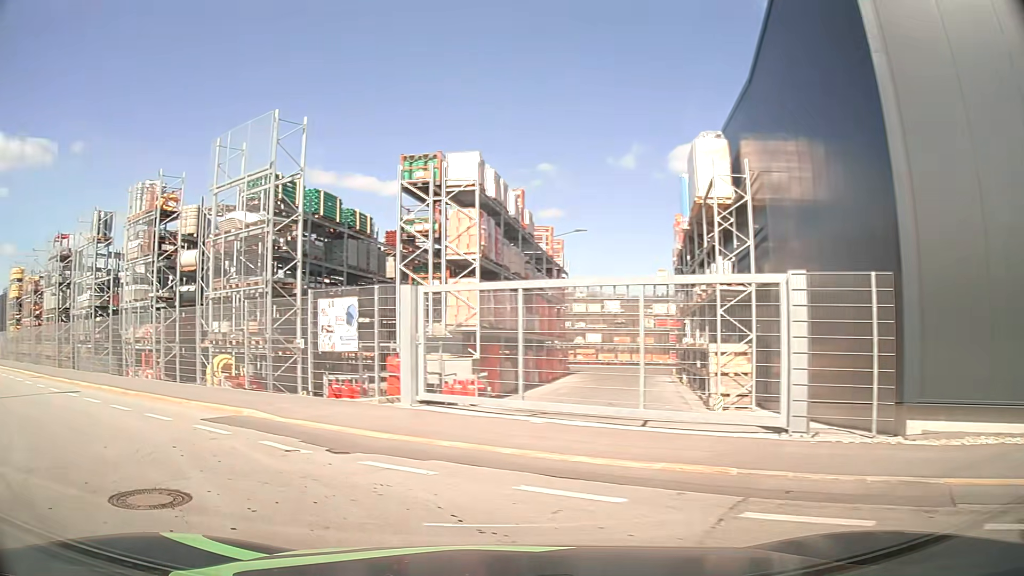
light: Day
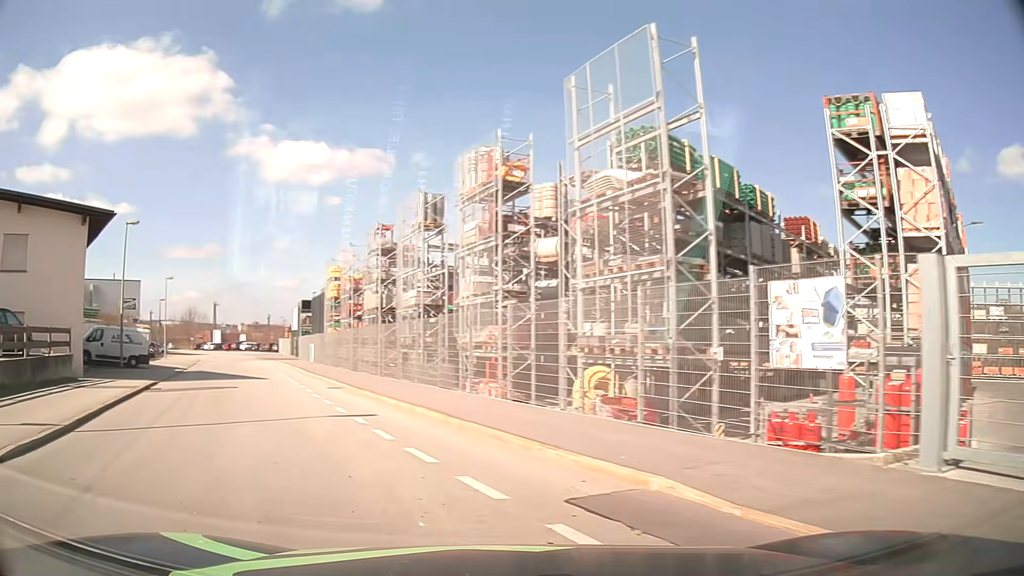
(-1.8, +5.6) m; -33°
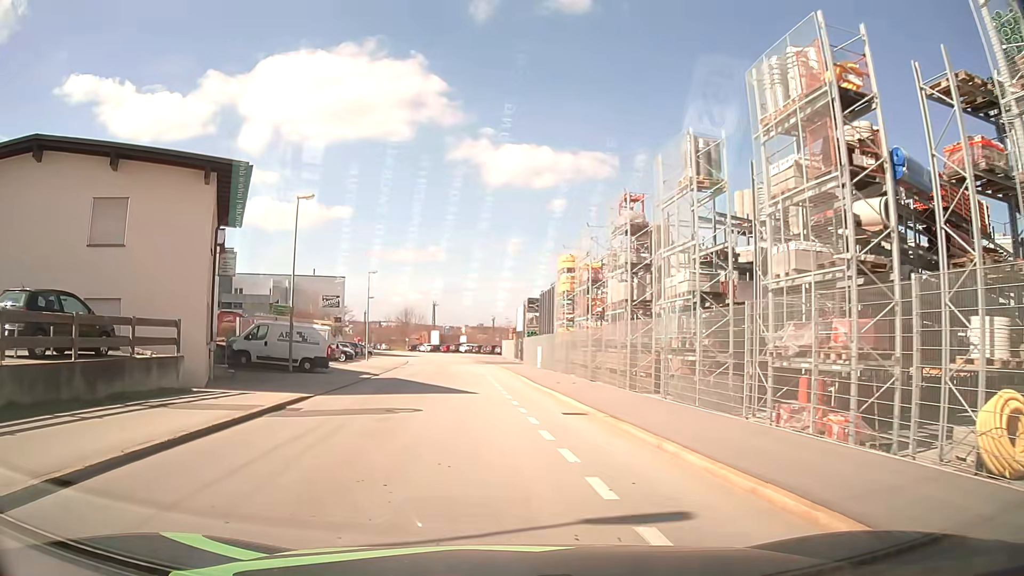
(-1.6, +7.7) m; -19°
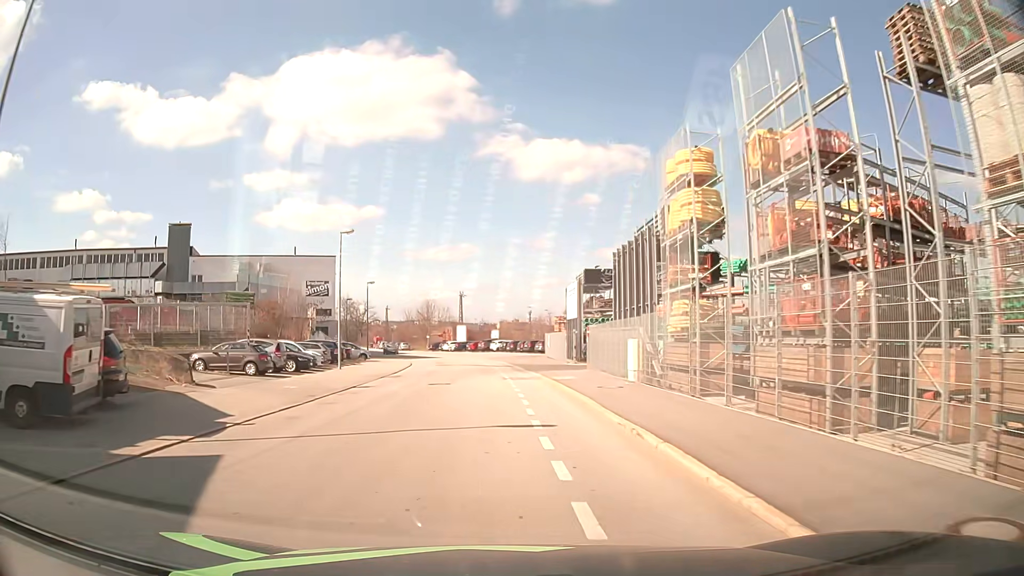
(-0.9, +22.1) m; -3°
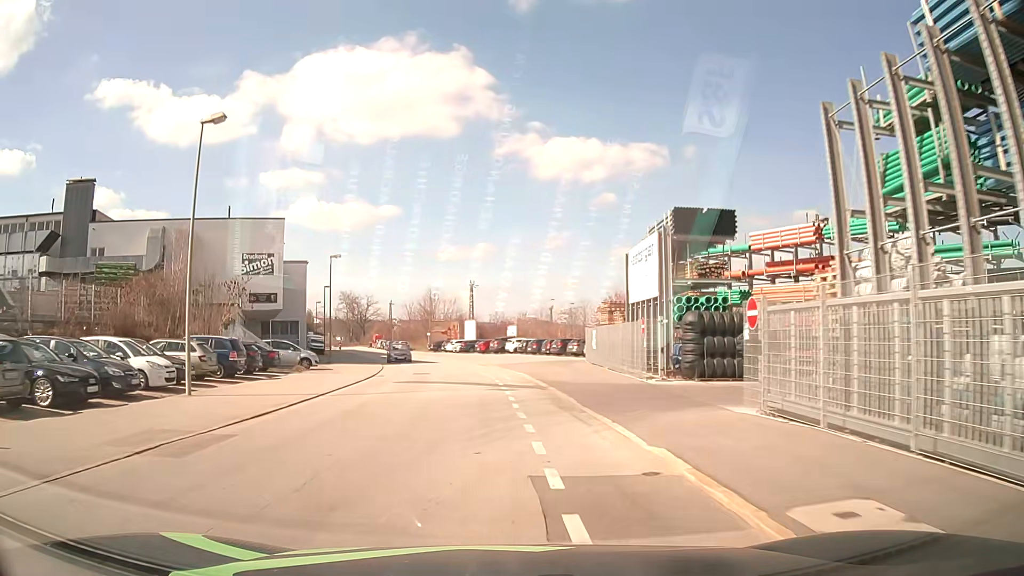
(-0.3, +21.0) m; -2°
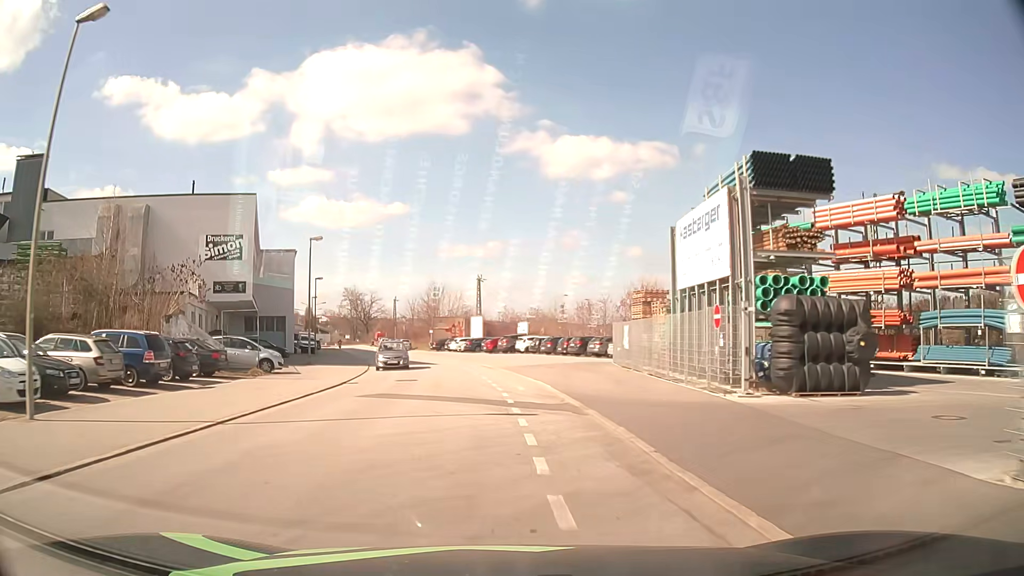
(0.0, +7.6) m; -1°
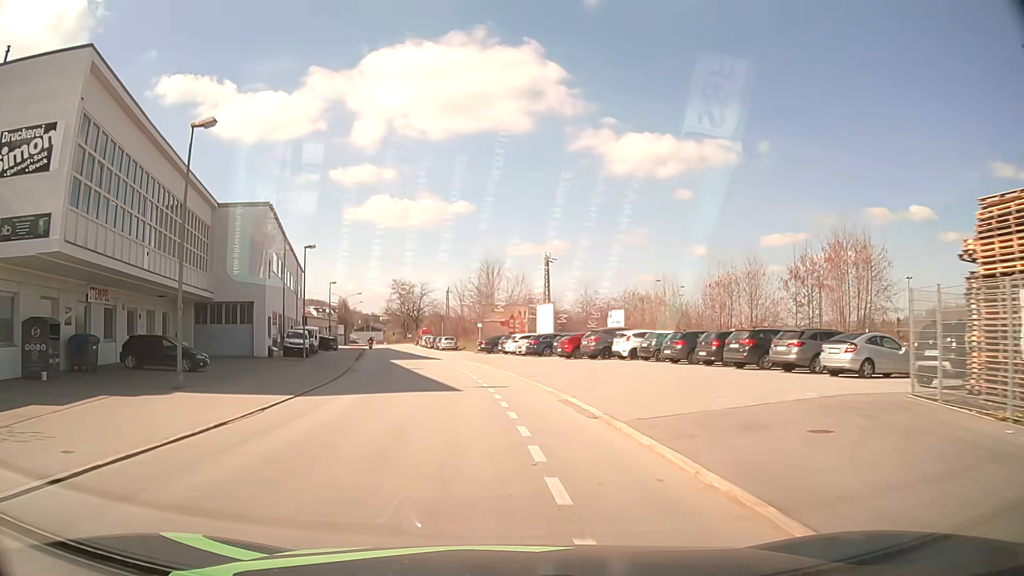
(-1.0, +23.6) m; -5°
